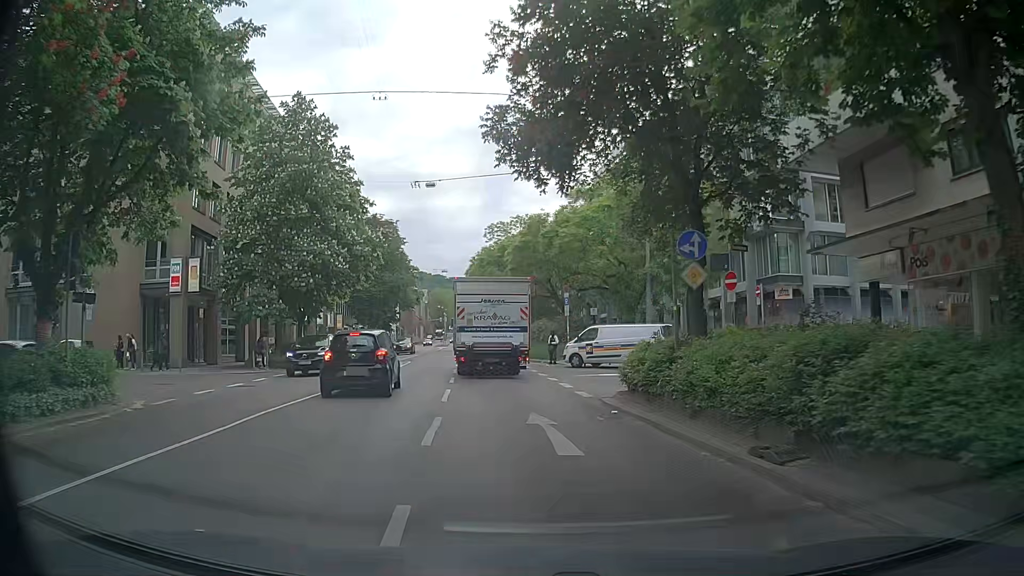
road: secondary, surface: asphalt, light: Day
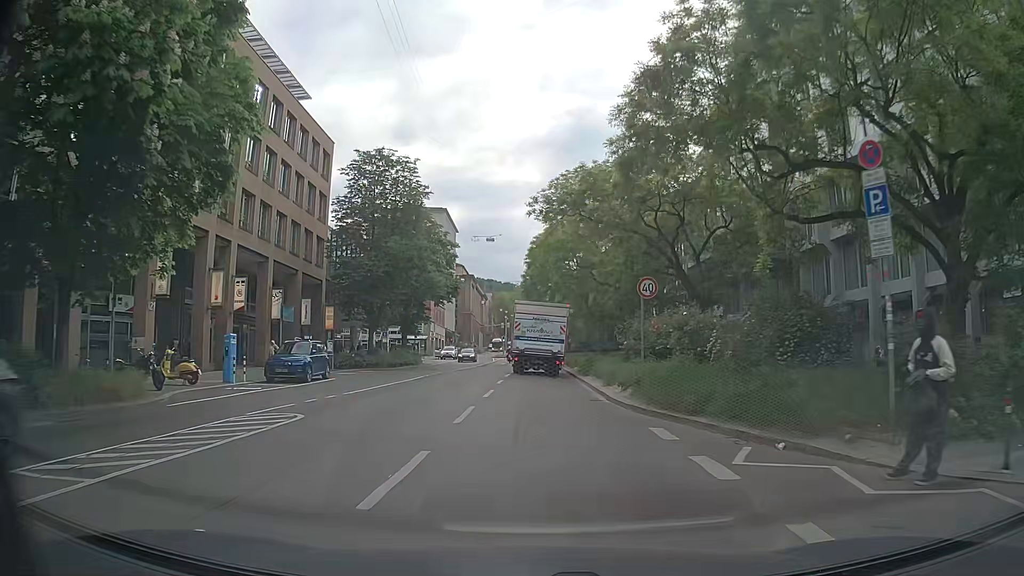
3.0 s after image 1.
(-1.3, +28.1) m; -5°
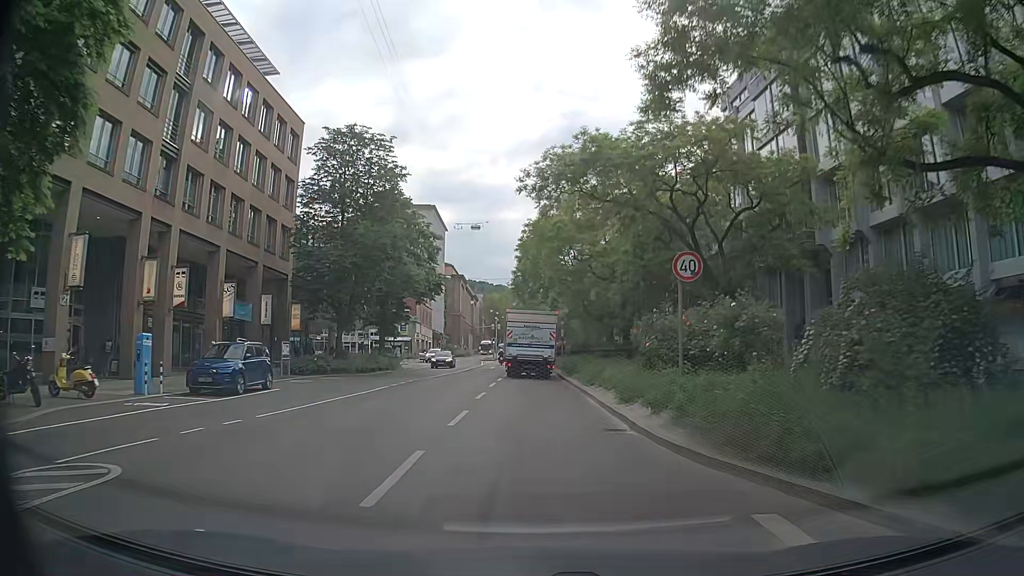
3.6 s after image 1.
(0.0, +5.8) m; +1°
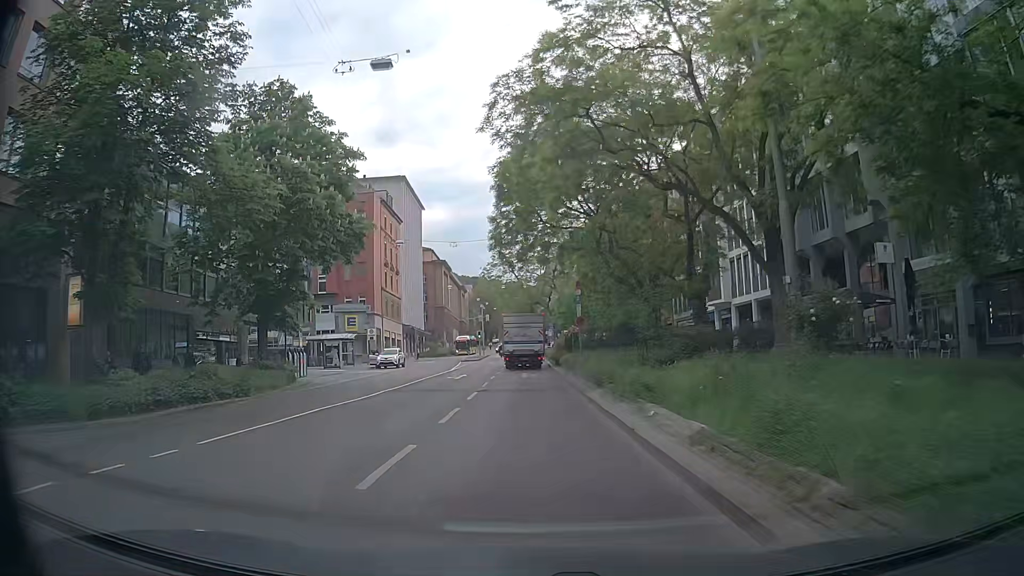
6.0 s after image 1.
(+0.1, +23.9) m; +1°
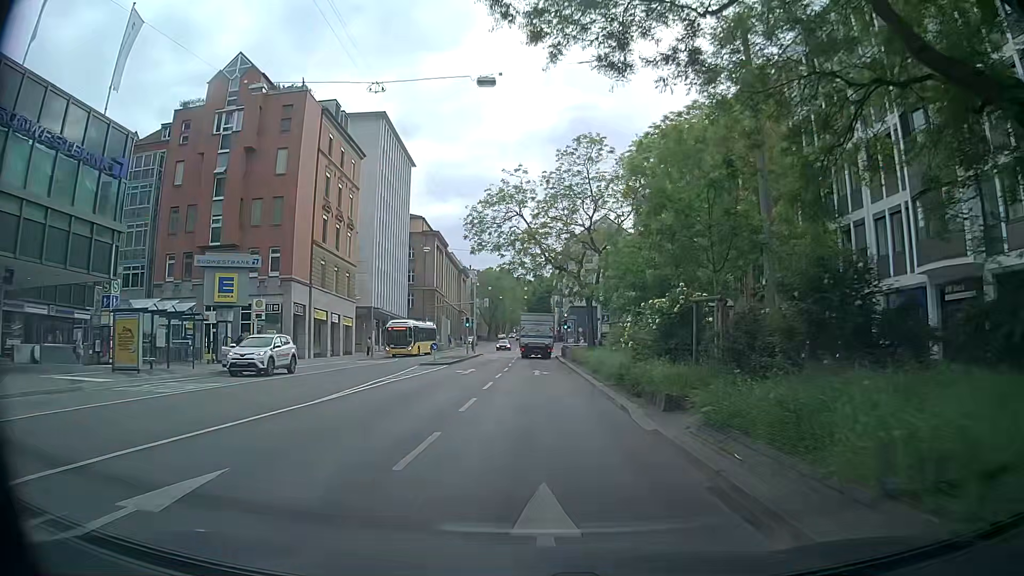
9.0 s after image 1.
(-0.8, +30.2) m; -2°
